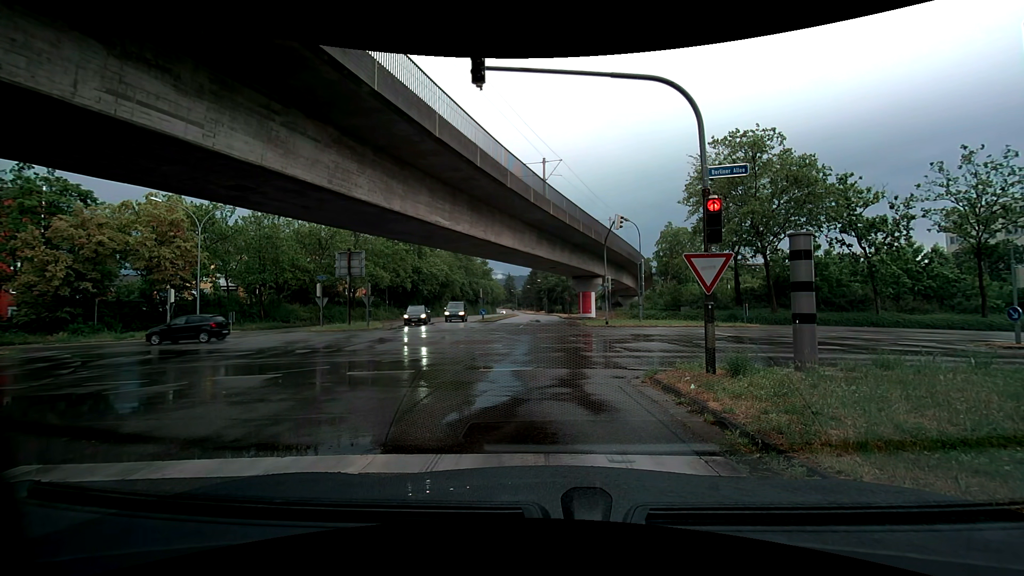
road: tertiary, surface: asphalt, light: Day
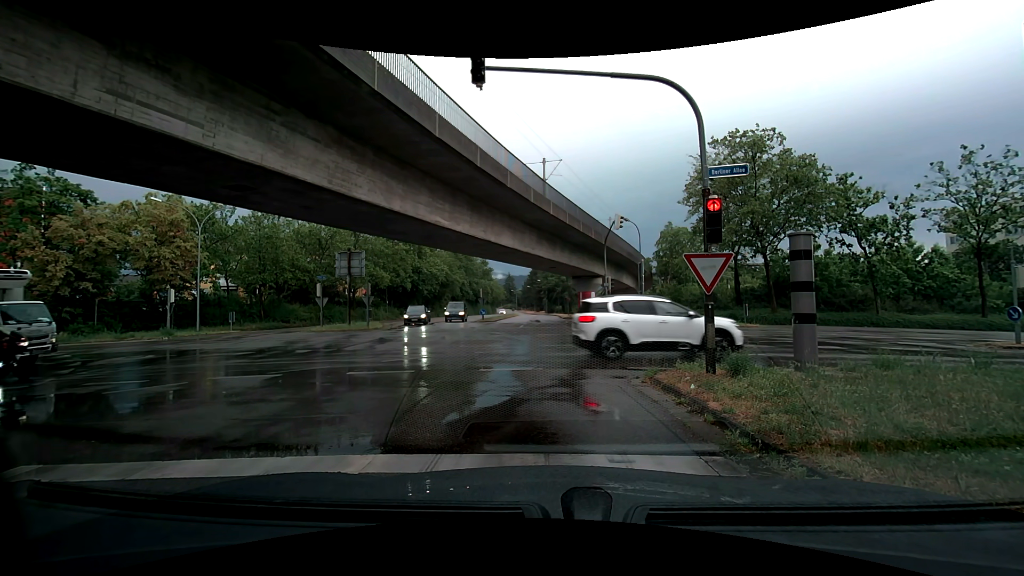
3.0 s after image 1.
(0.0, 0.0) m; 0°
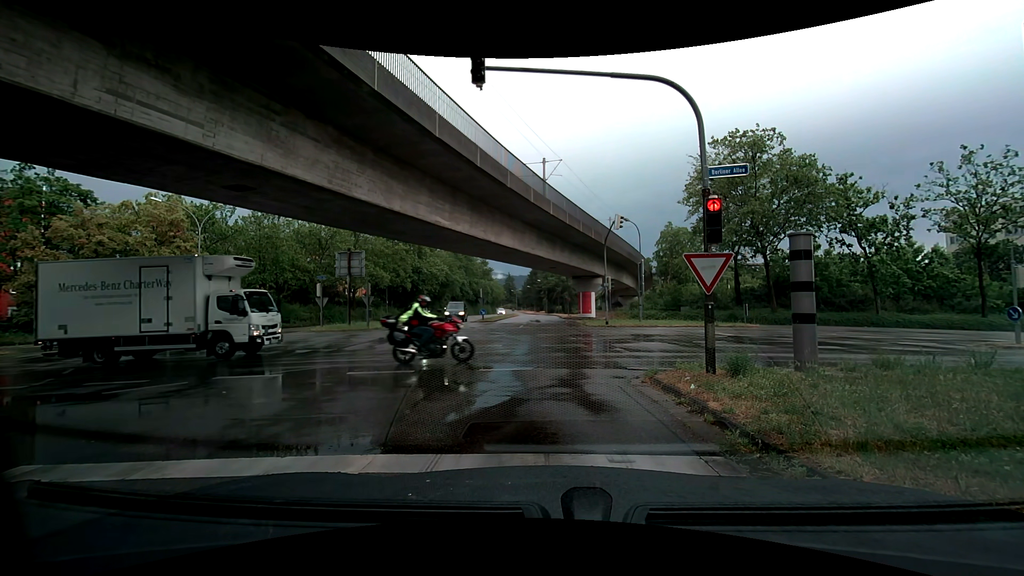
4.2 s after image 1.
(0.0, 0.0) m; 0°
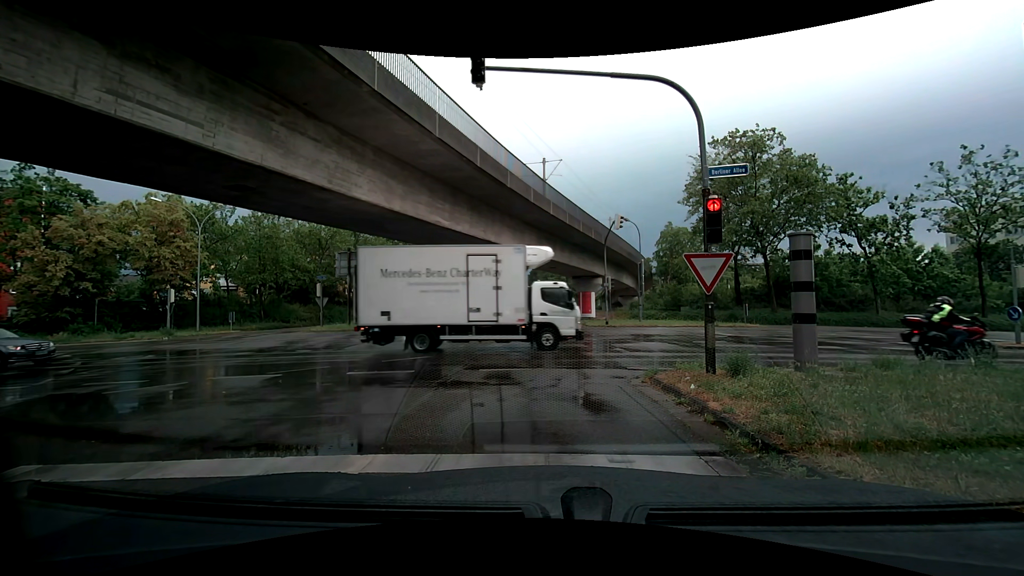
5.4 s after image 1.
(0.0, 0.0) m; 0°
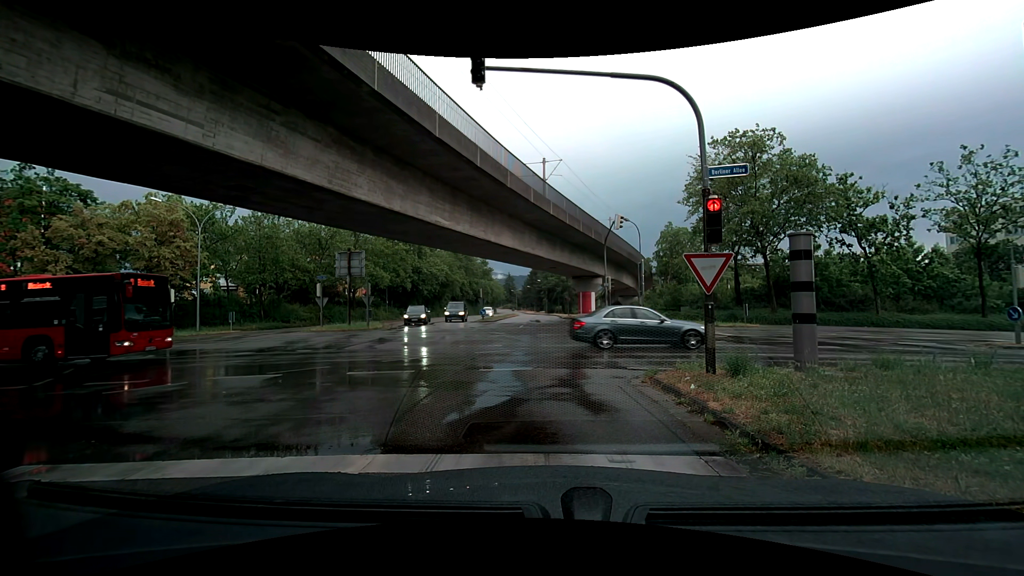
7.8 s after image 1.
(0.0, 0.0) m; 0°
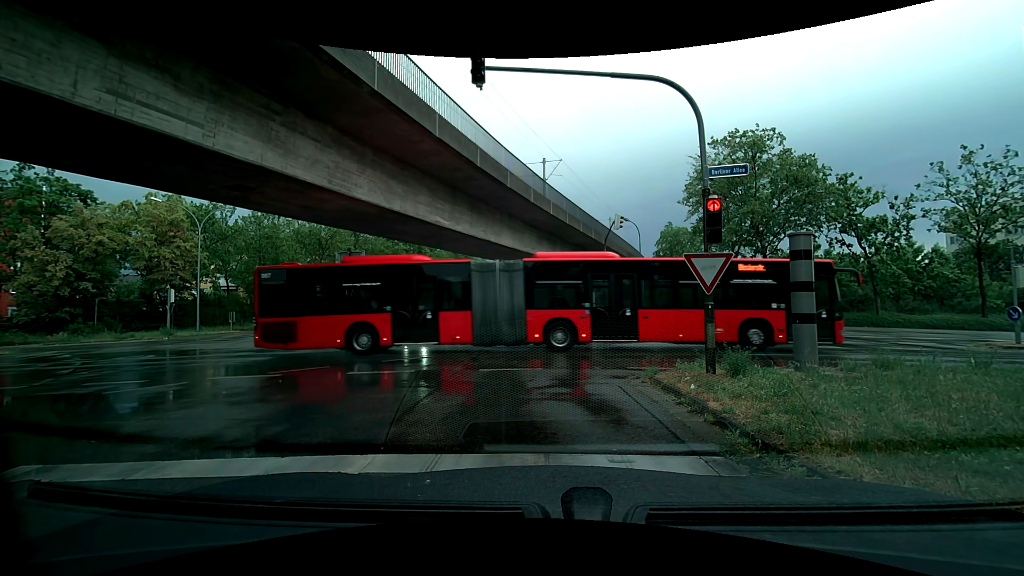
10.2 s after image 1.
(0.0, 0.0) m; 0°
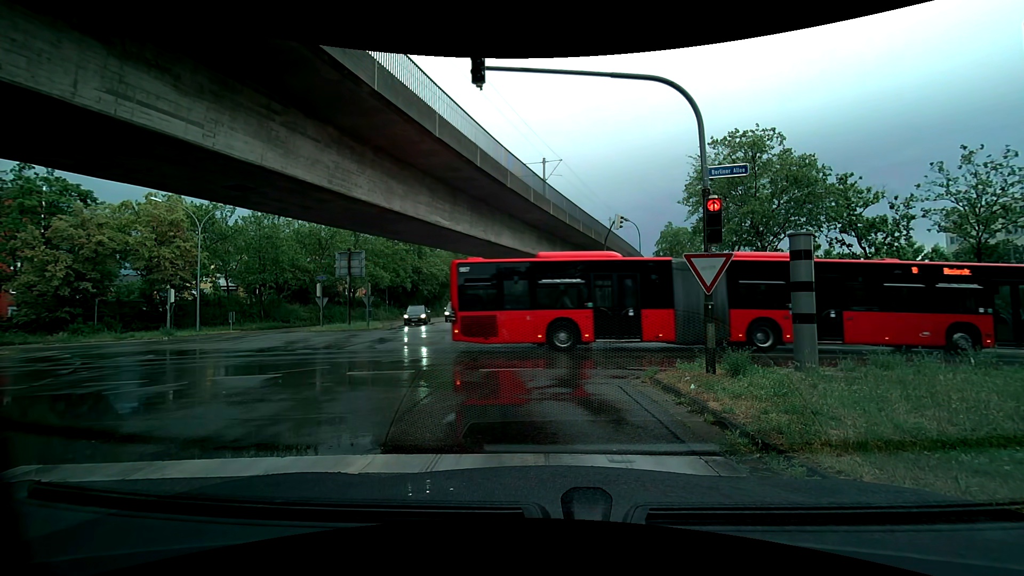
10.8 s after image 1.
(0.0, 0.0) m; 0°
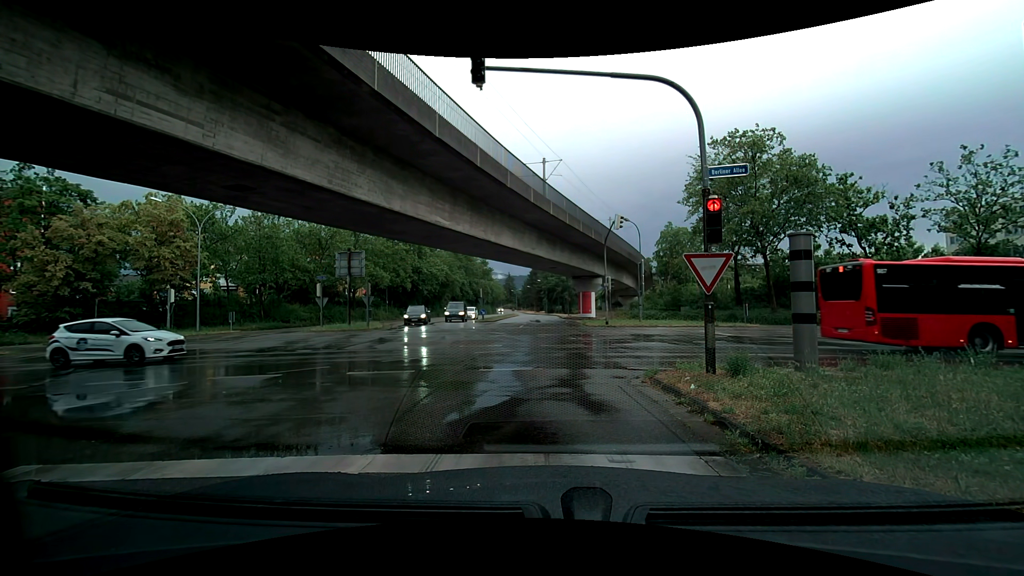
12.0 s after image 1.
(0.0, 0.0) m; 0°
